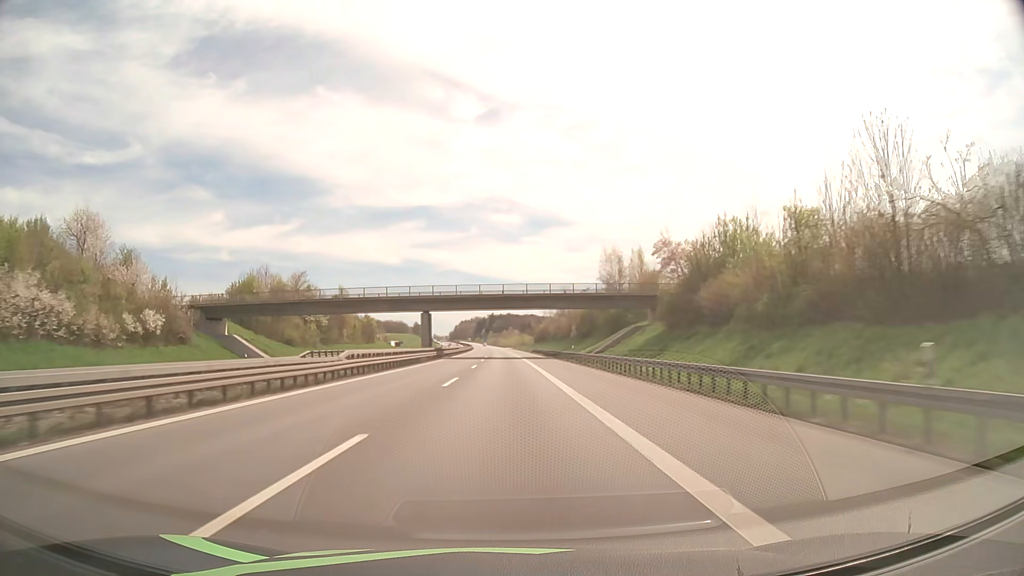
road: motorway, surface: asphalt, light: Day
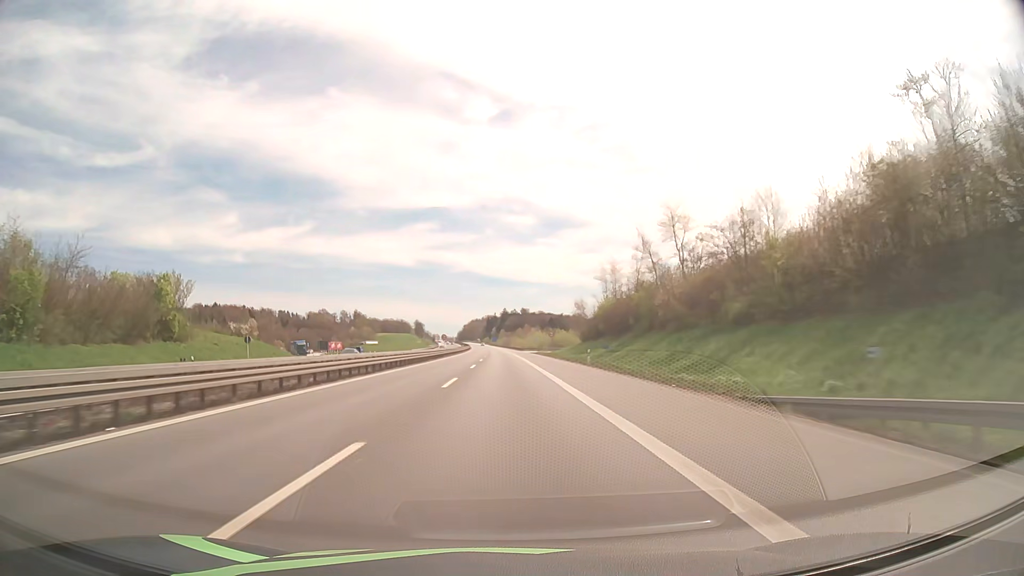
(-0.9, +111.8) m; -1°
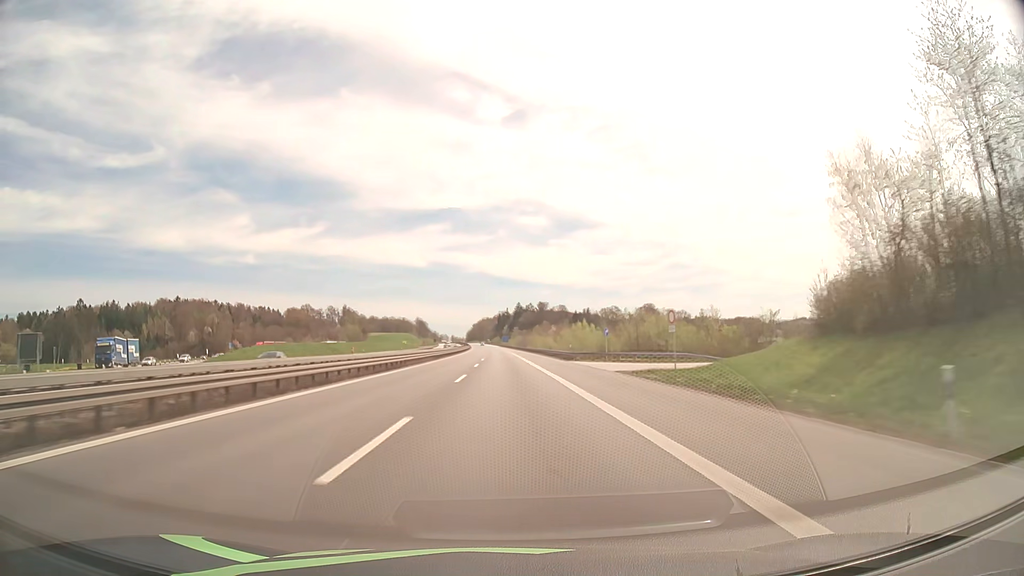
(-0.9, +89.1) m; -1°
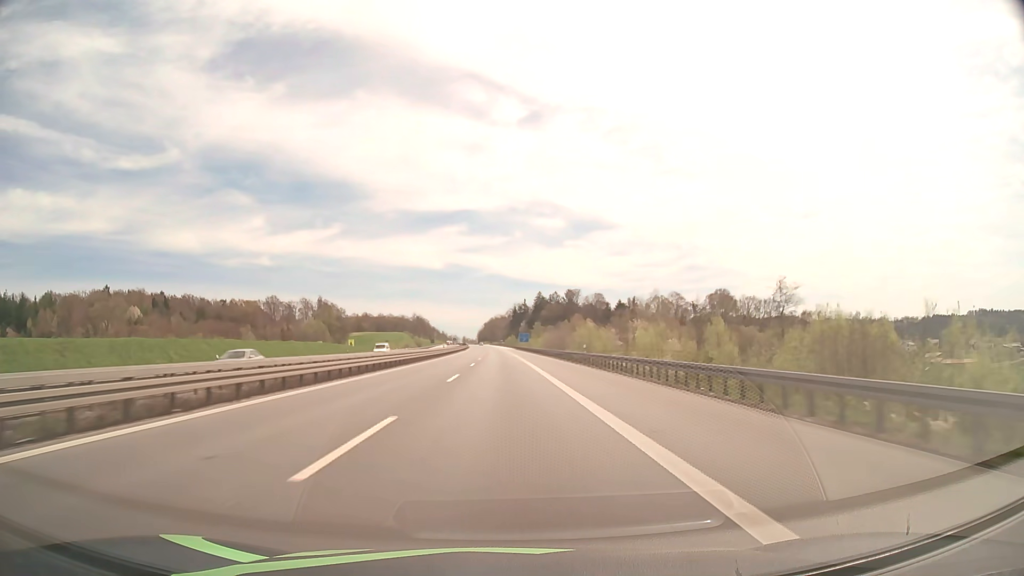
(-1.1, +110.9) m; -1°
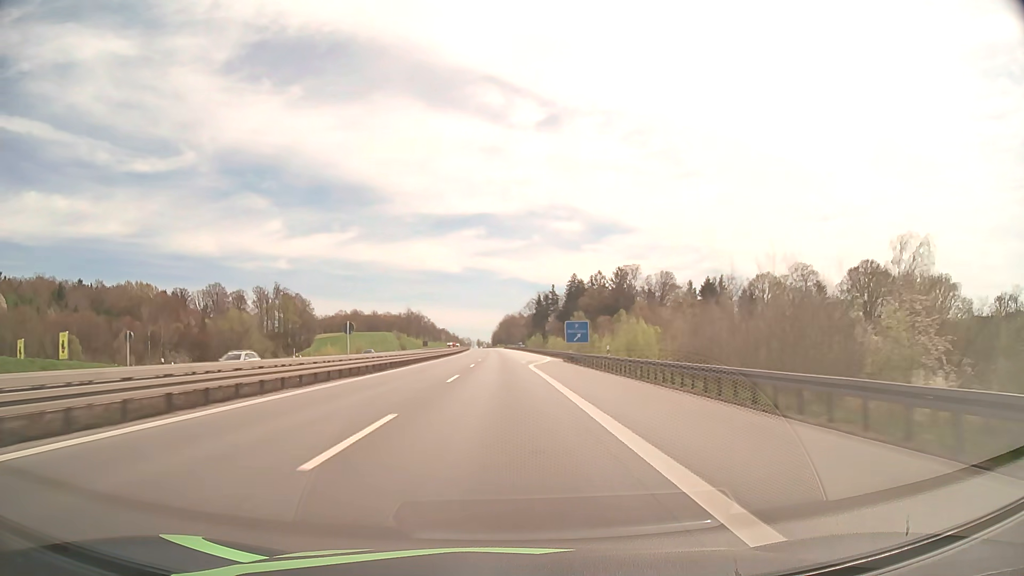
(-1.4, +110.4) m; -1°
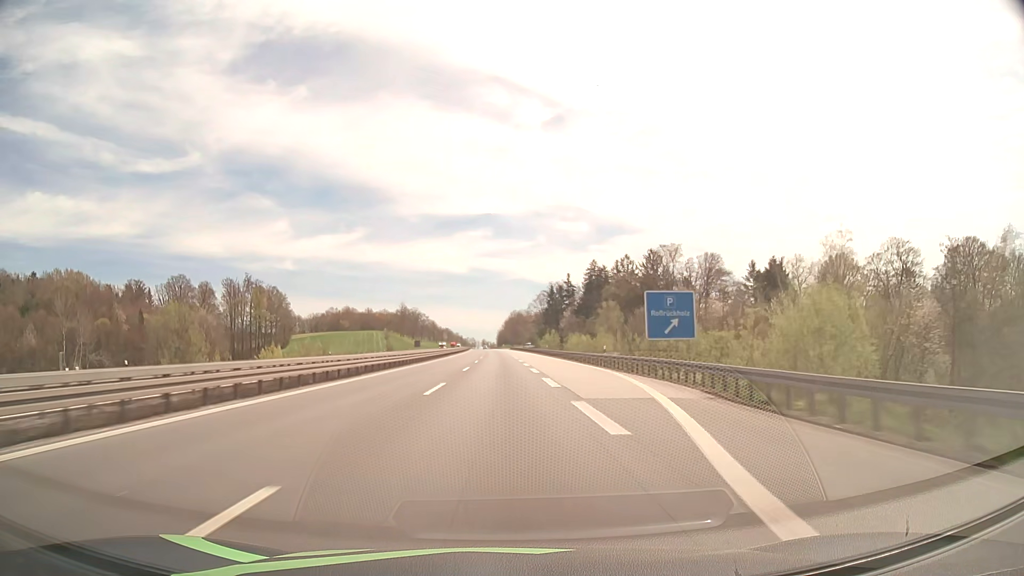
(-0.2, +44.3) m; -1°
